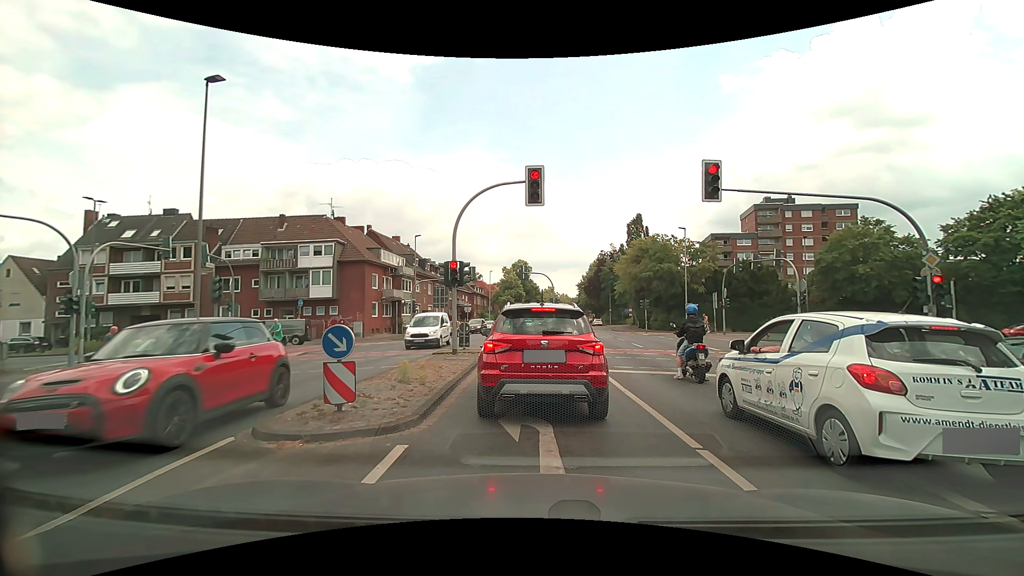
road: secondary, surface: asphalt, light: Day
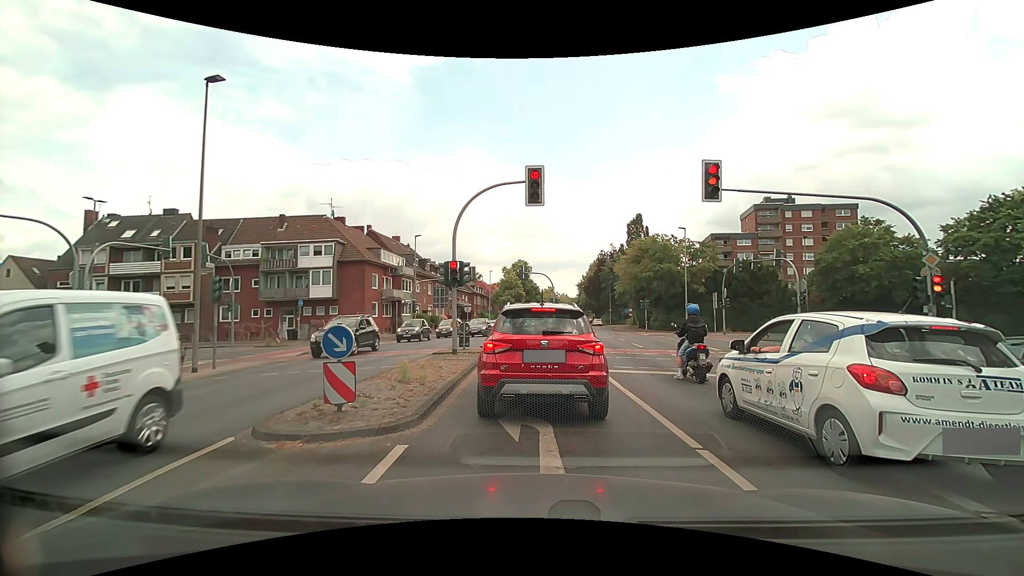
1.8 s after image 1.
(0.0, 0.0) m; 0°
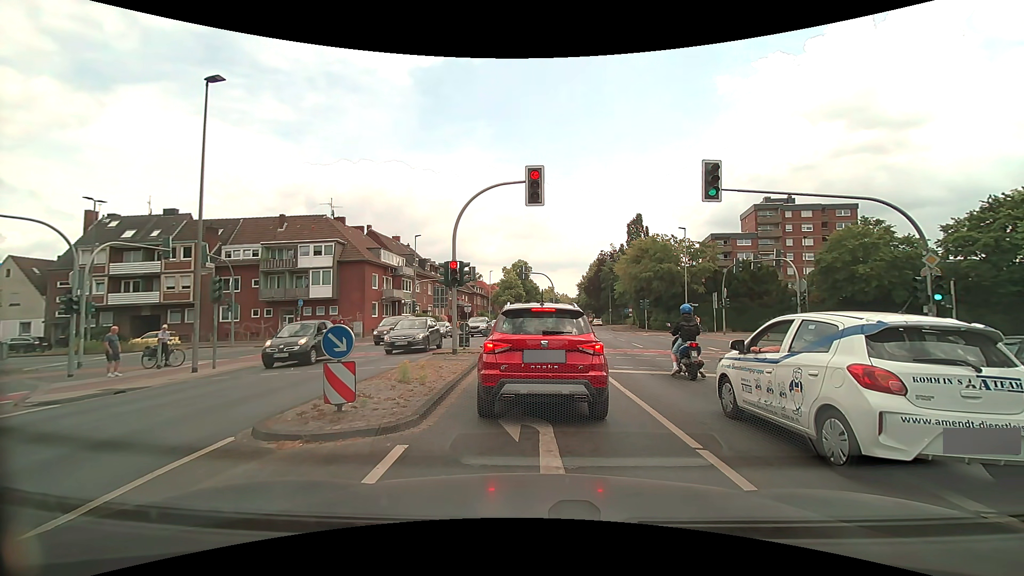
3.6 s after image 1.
(0.0, 0.0) m; 0°
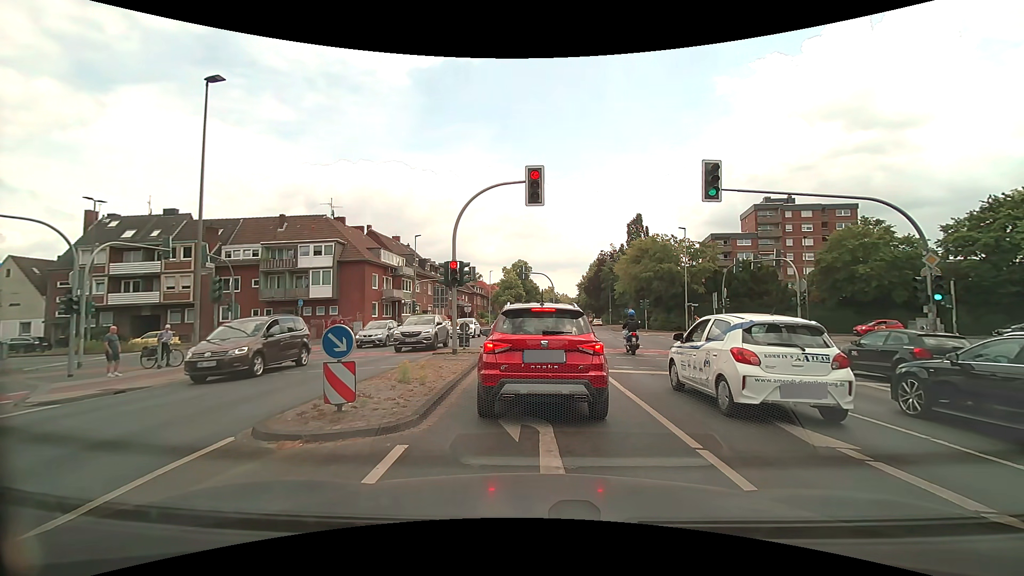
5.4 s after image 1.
(0.0, 0.0) m; 0°
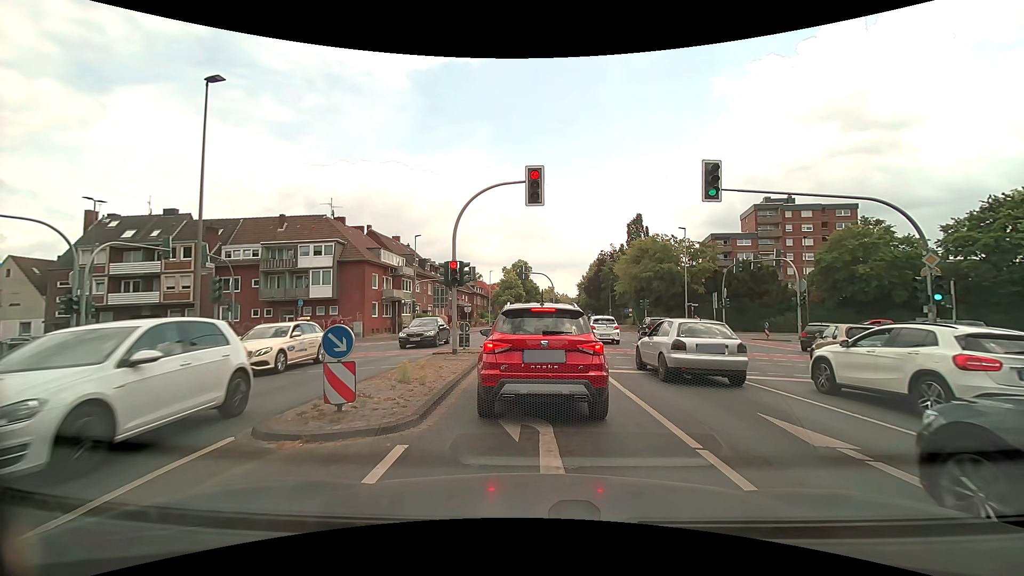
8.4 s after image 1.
(0.0, 0.0) m; 0°
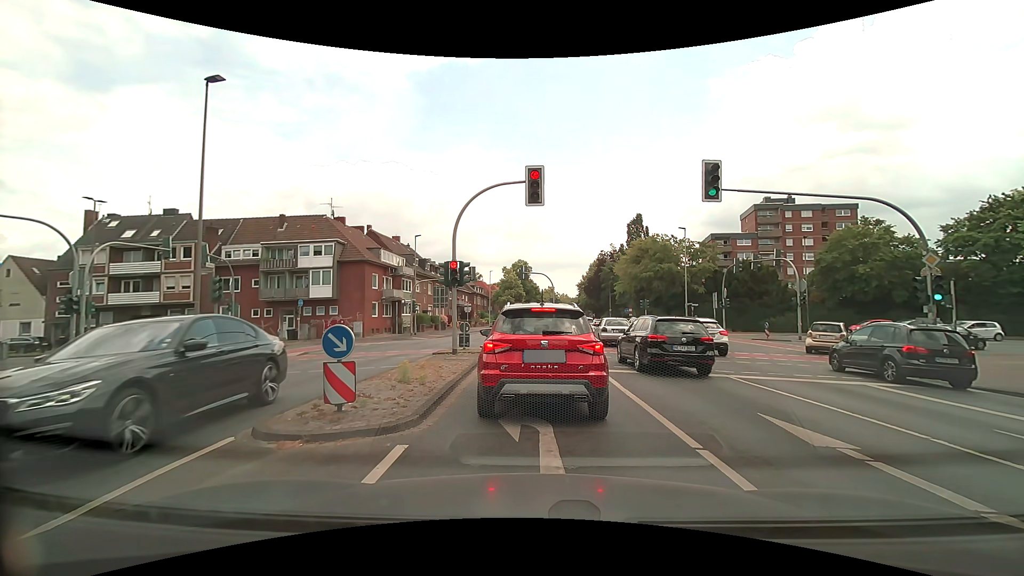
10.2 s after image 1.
(0.0, 0.0) m; 0°
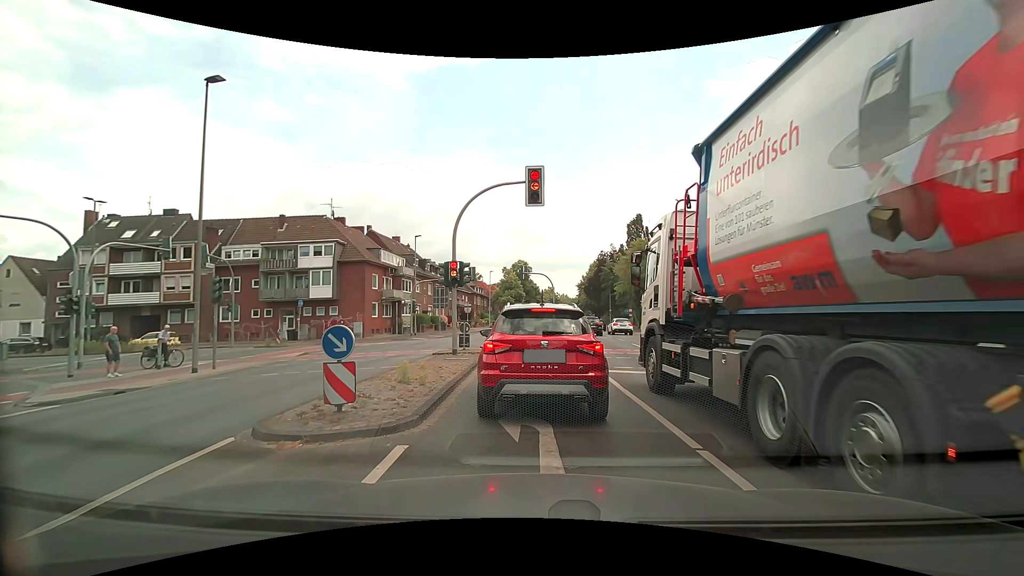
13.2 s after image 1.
(0.0, 0.0) m; 0°
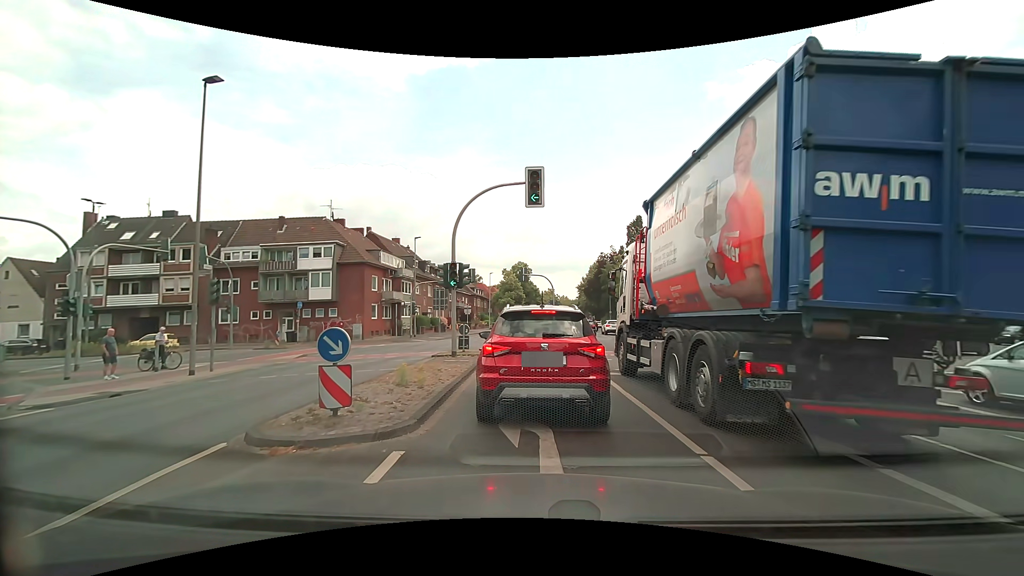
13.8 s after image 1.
(0.0, +0.1) m; 0°
(0, +10) (0, +20) (-2, +30) (-9, +37) (-18, +40) (-28, +39) (-38, +38) (-48, +38) (-58, +37) (-68, +36) m
